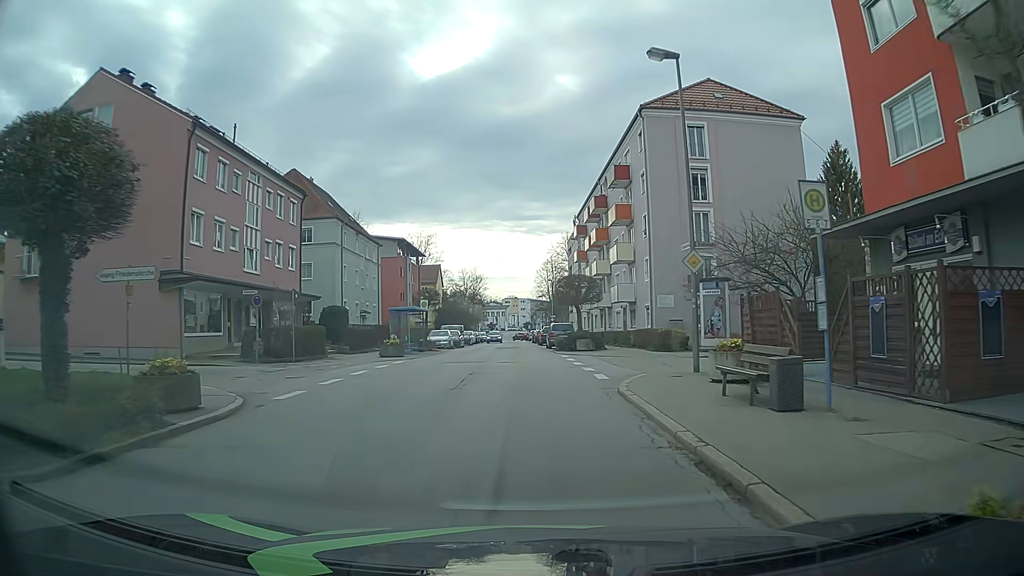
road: tertiary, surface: asphalt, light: Day
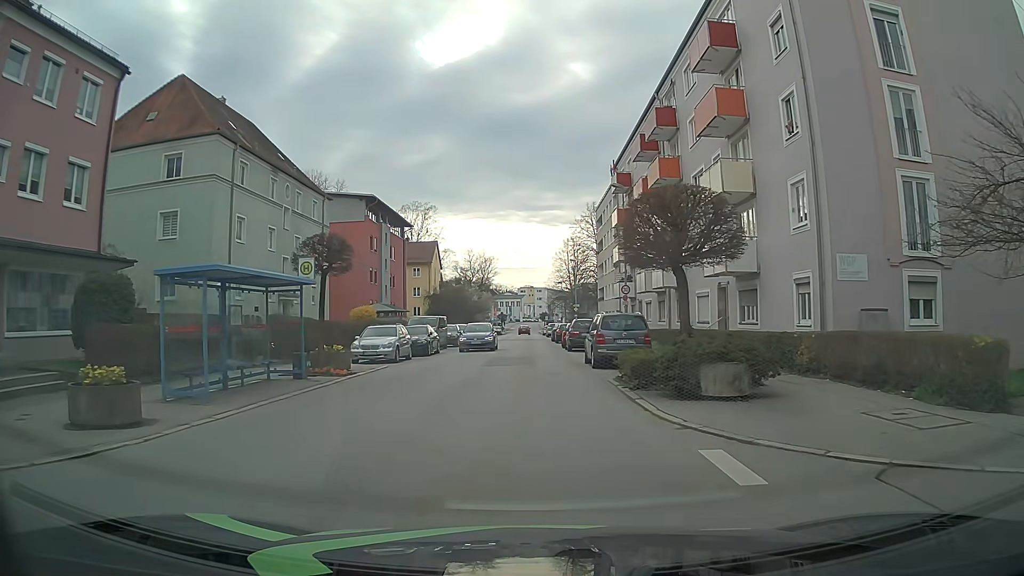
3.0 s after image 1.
(-0.5, +22.7) m; -2°
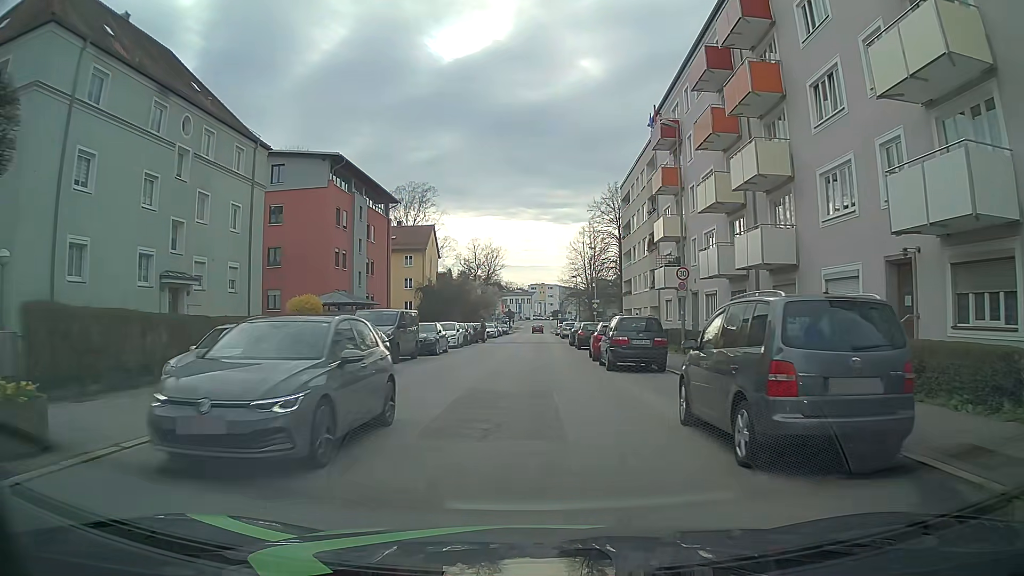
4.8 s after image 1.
(-0.1, +13.7) m; -1°
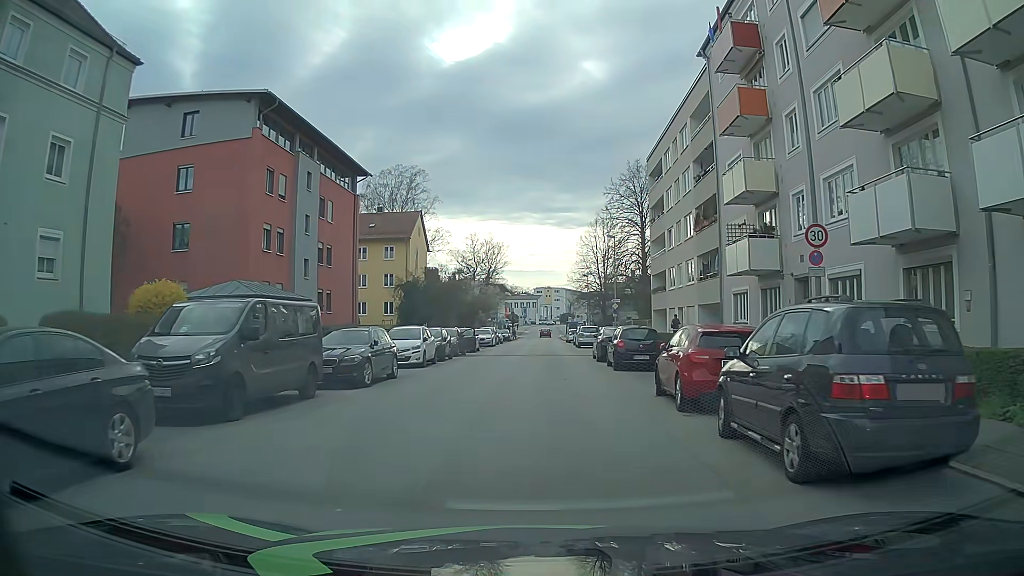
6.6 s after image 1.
(-0.1, +13.7) m; 0°
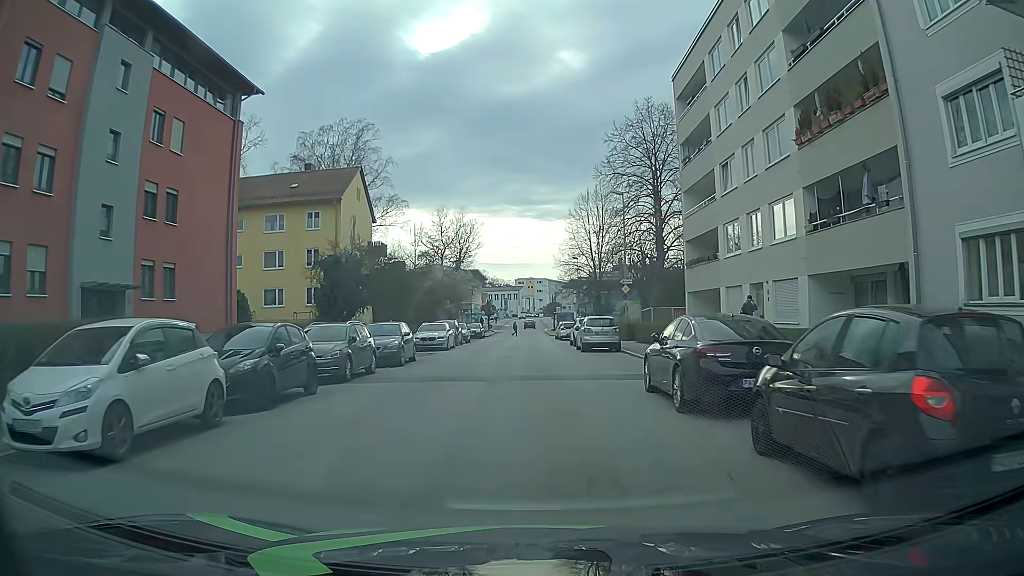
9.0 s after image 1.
(0.0, +18.2) m; 0°
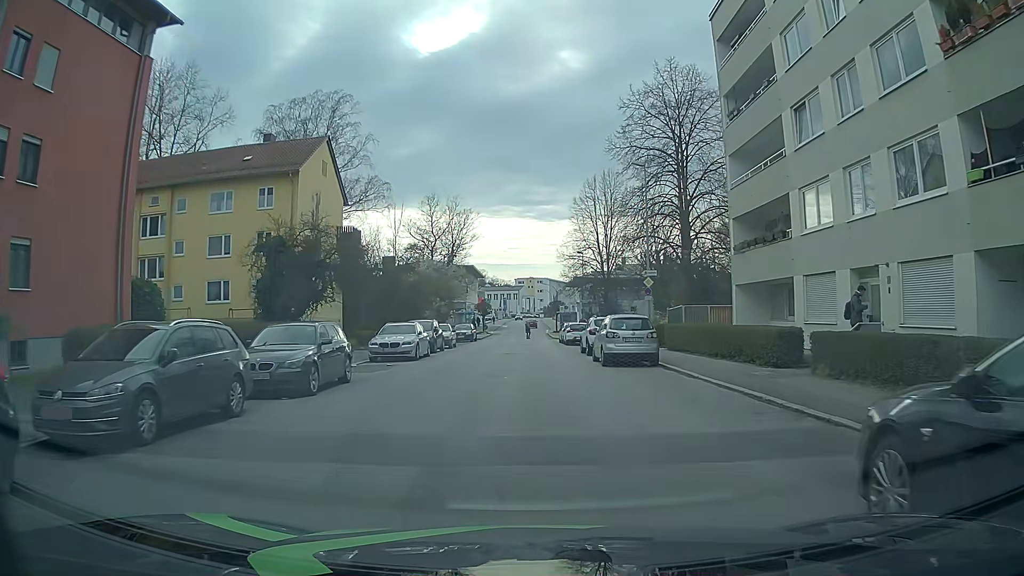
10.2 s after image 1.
(+0.1, +9.1) m; +2°
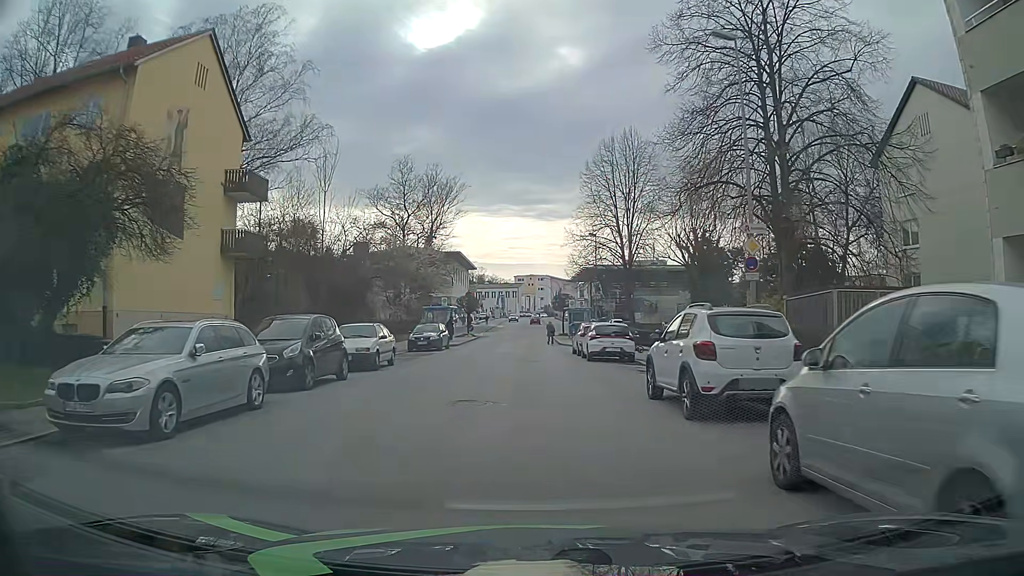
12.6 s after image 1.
(-0.2, +17.9) m; -1°
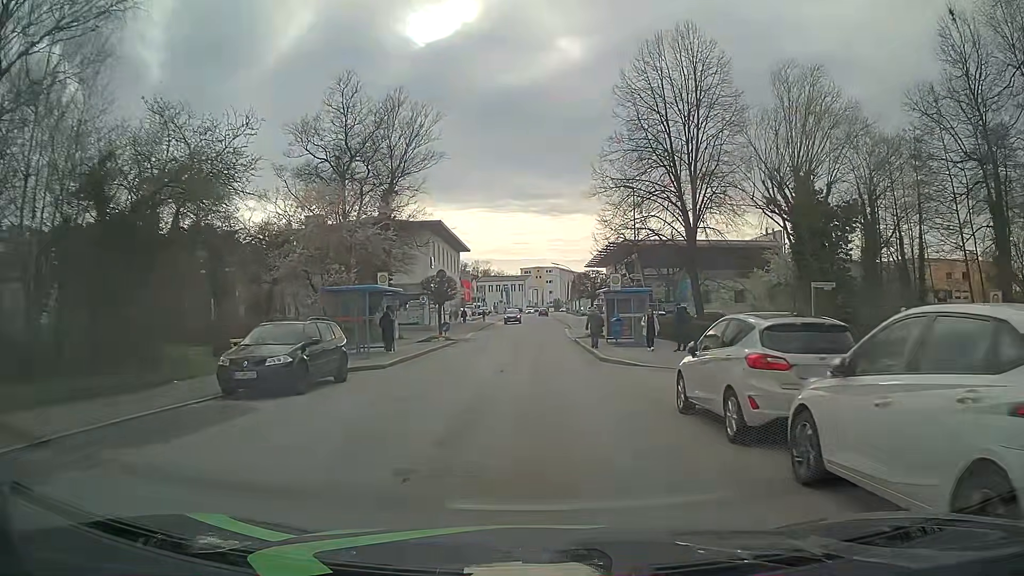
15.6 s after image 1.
(-0.1, +22.3) m; 0°
(0, +10) (0, +20) (0, +30) (0, +40) (0, +50) (0, +60) (0, +70) (0, +80) (+1, +90) (+1, +100) m
